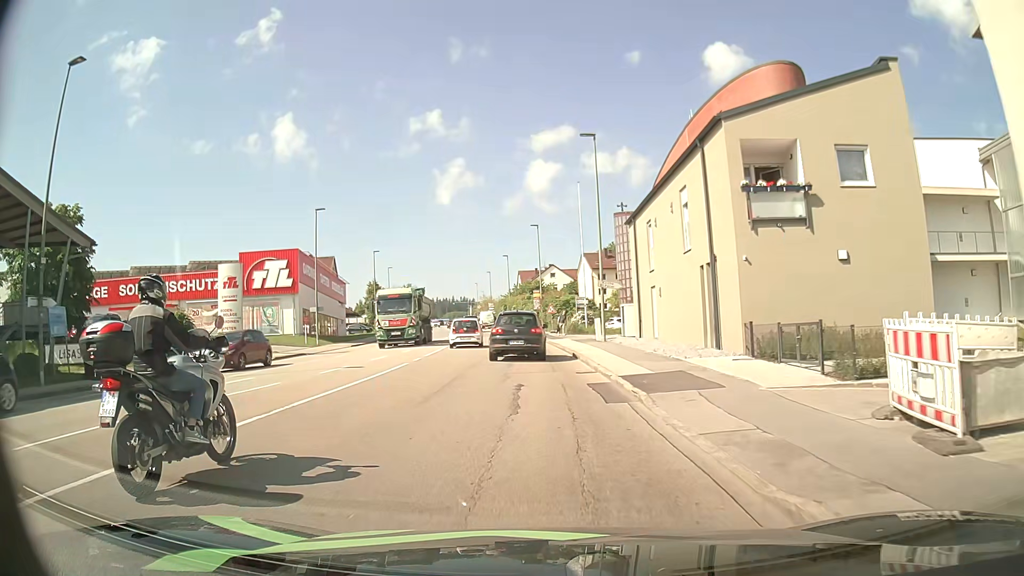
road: tertiary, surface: asphalt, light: Day
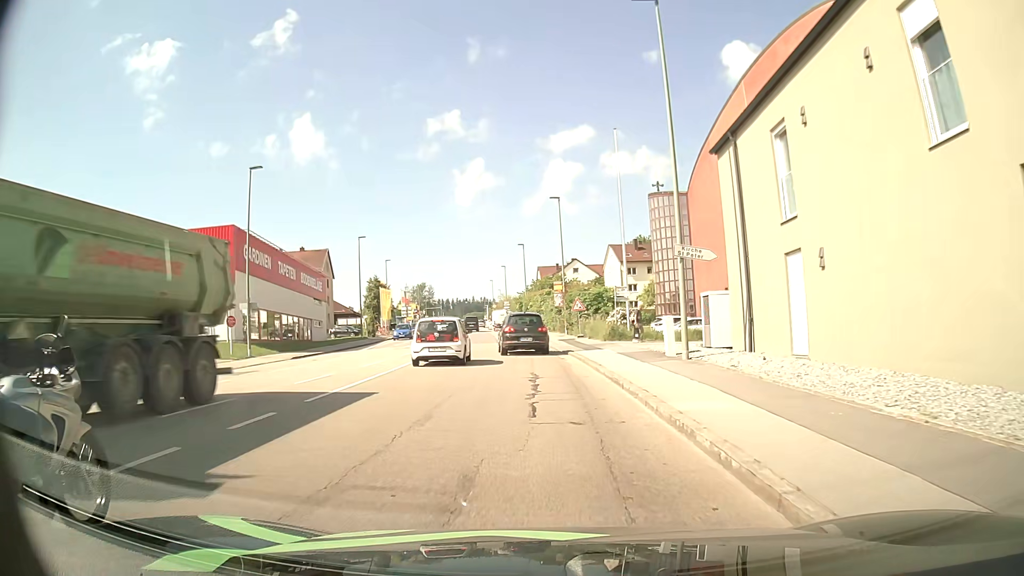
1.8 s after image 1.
(-0.2, +15.0) m; -2°
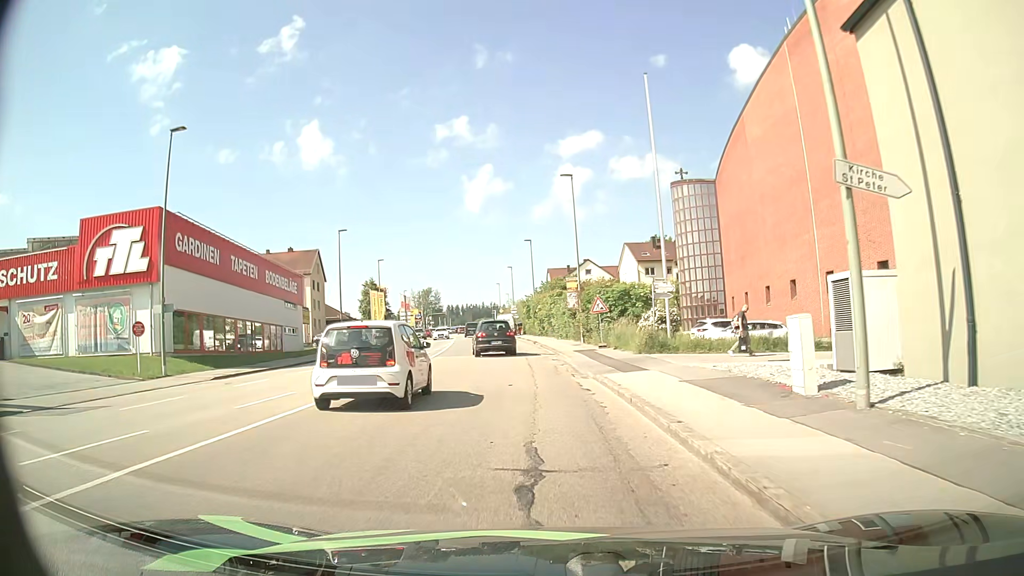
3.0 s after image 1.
(0.0, +9.7) m; -1°
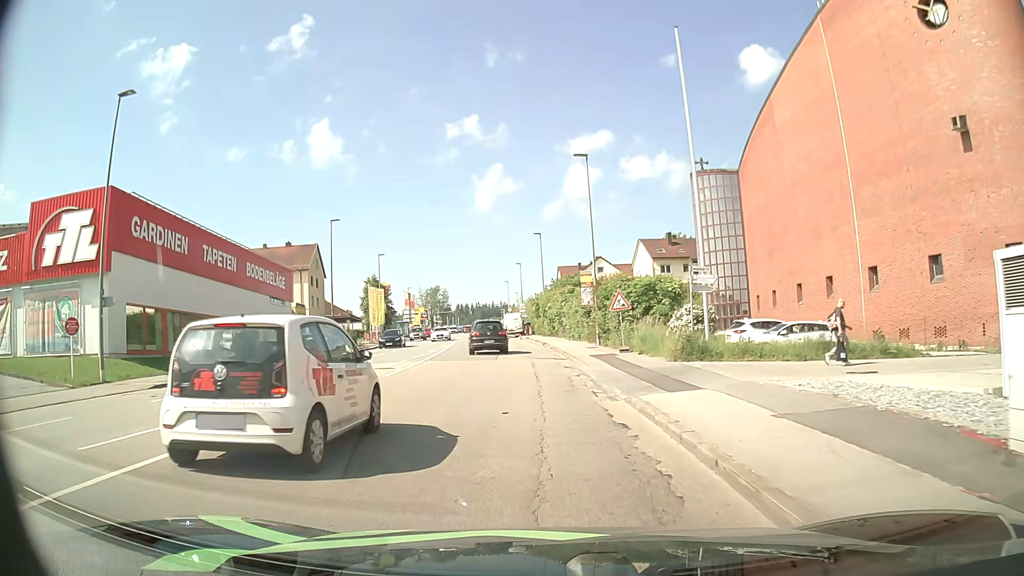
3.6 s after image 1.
(-0.1, +5.1) m; -1°
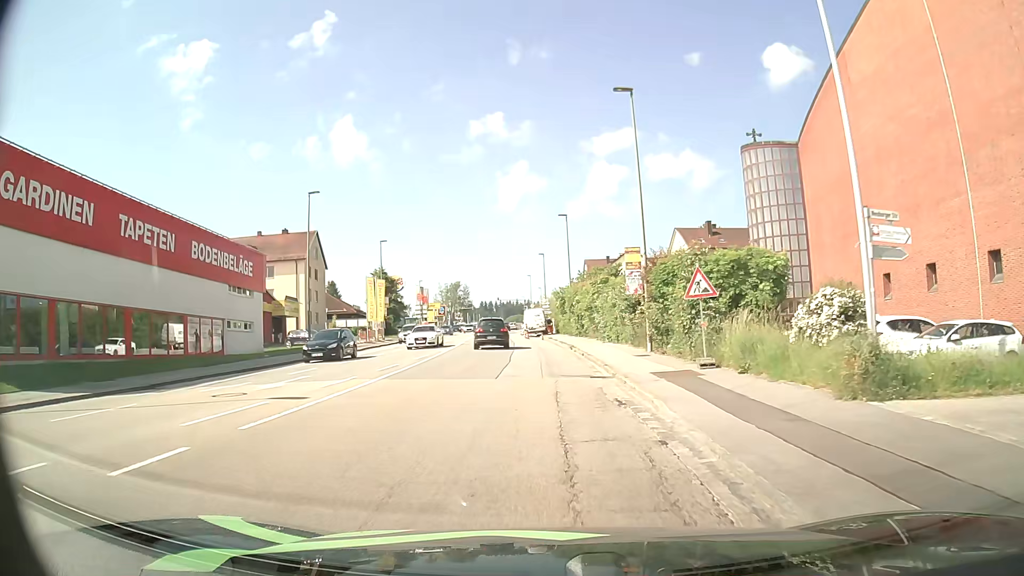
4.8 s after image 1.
(-0.2, +10.5) m; -2°
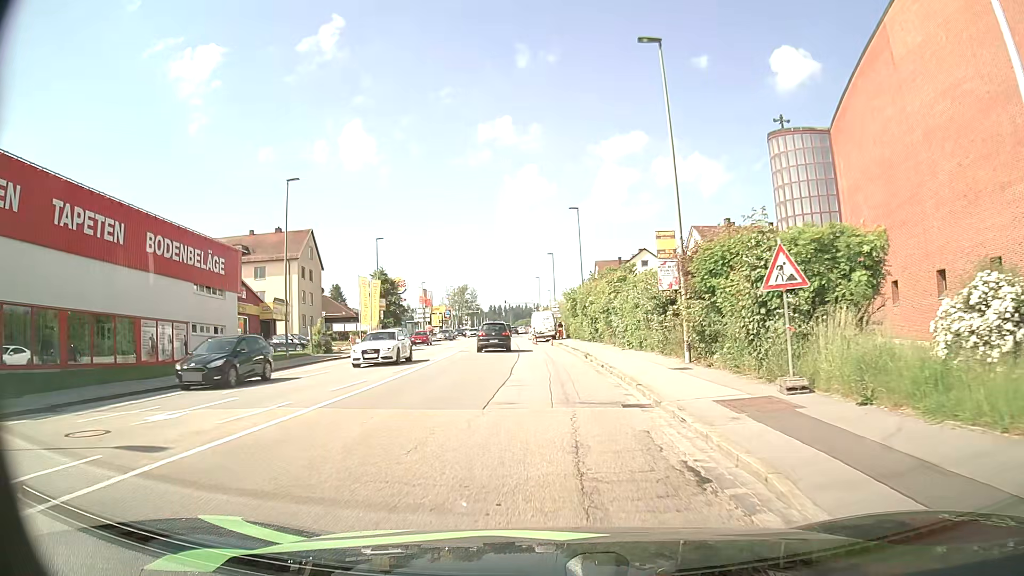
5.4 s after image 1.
(0.0, +5.4) m; -1°
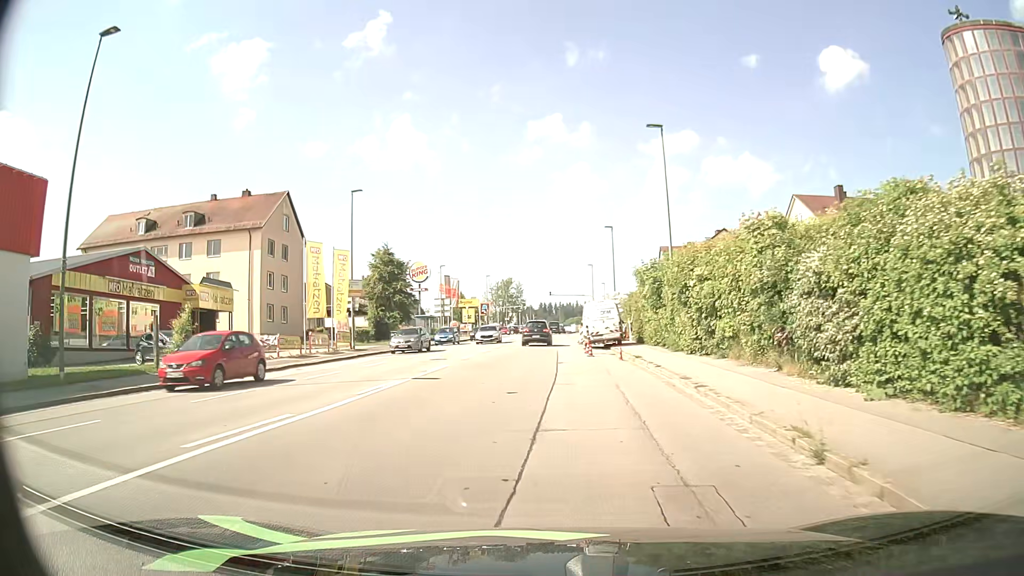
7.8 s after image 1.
(-0.4, +22.2) m; -4°
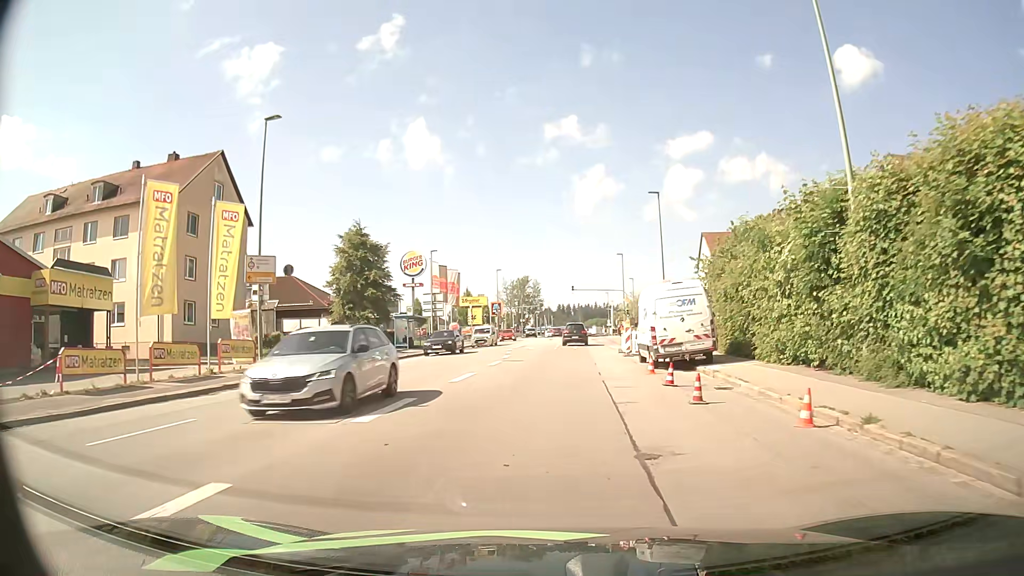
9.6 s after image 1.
(-0.3, +17.3) m; -1°
(0, +10) (0, +20) (+1, +30) (+1, +40) (+2, +50) (+2, +60) (+2, +70) (+3, +80) (+3, +90) (+3, +100) m
